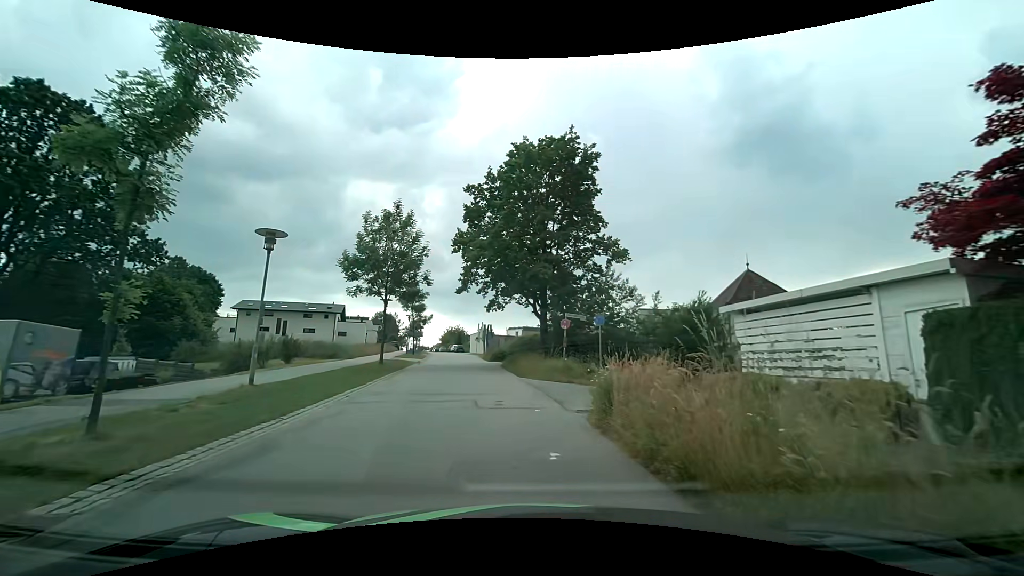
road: residential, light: Day
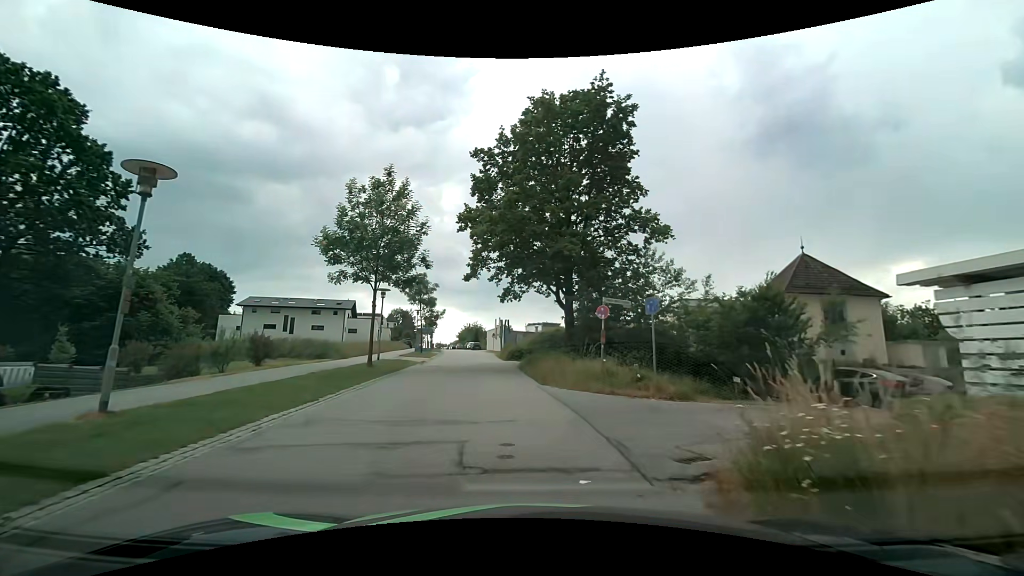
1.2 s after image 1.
(-0.1, +5.6) m; -2°
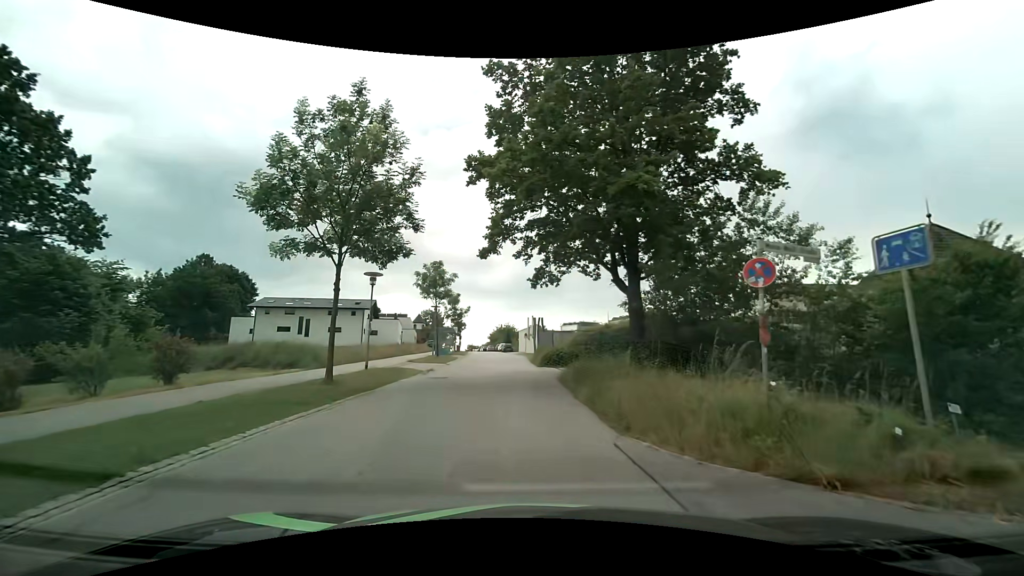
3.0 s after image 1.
(-0.3, +8.6) m; -3°
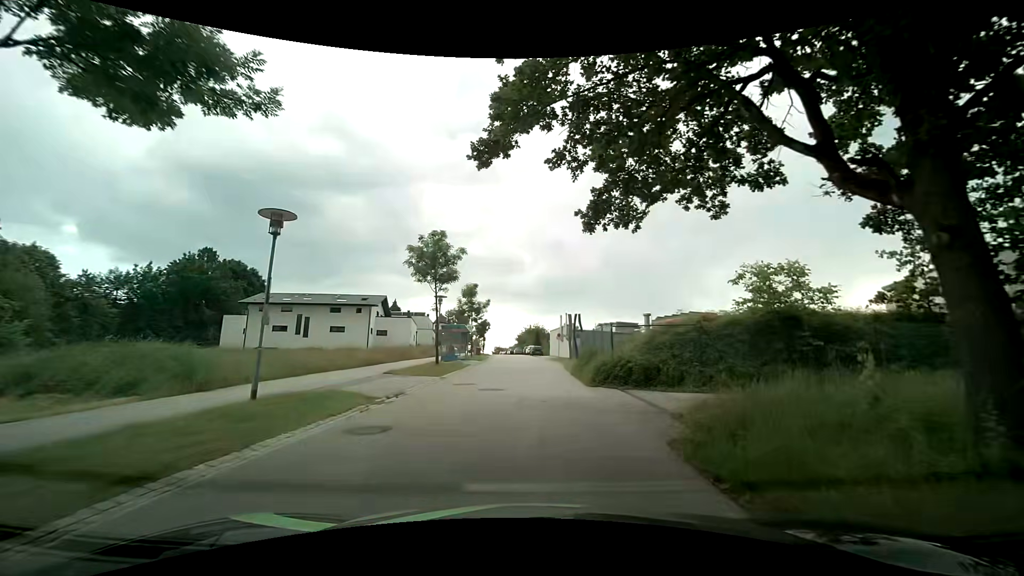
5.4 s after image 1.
(-0.5, +11.6) m; -4°
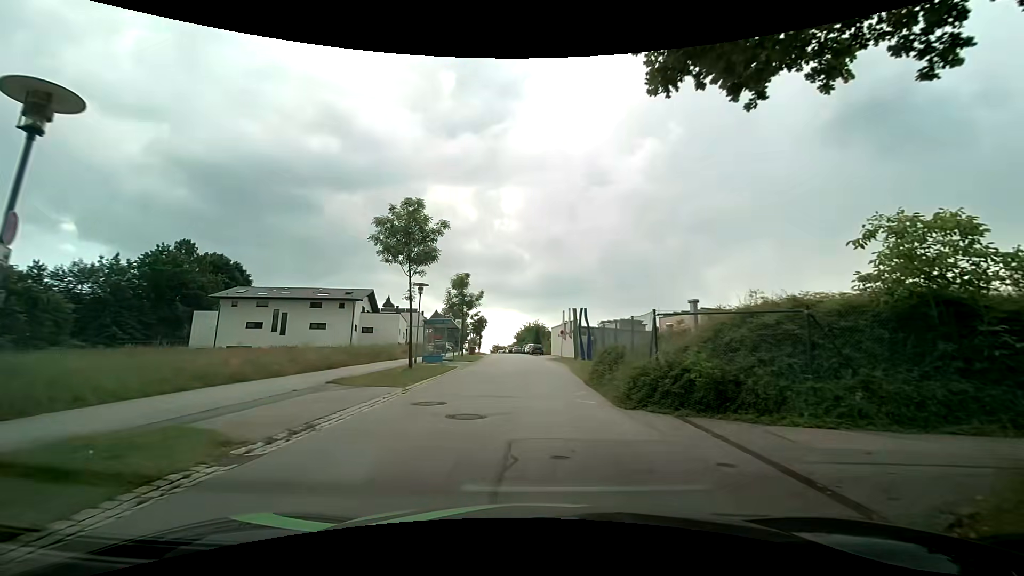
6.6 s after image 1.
(0.0, +6.0) m; 0°
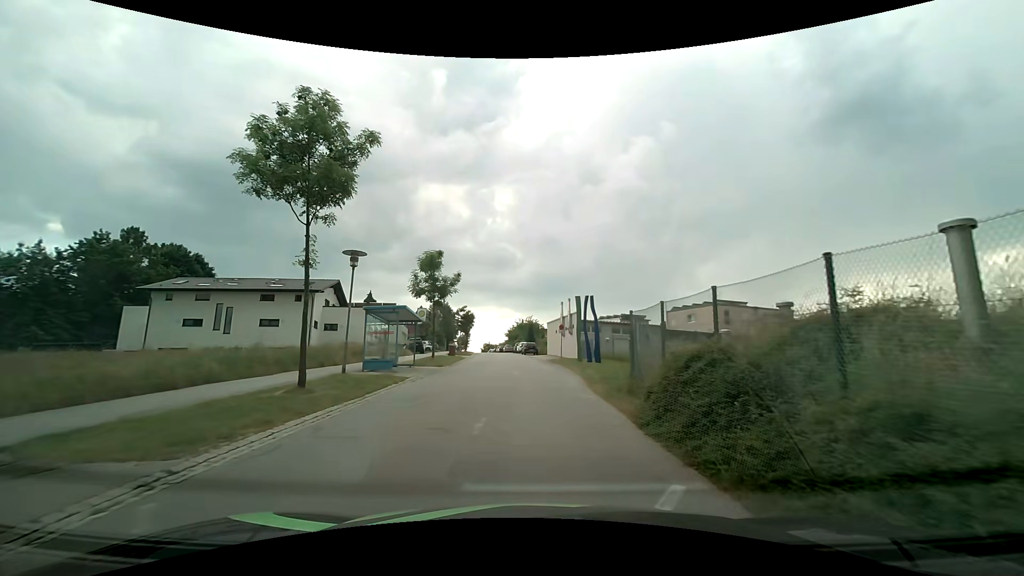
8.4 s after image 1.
(+0.1, +9.6) m; +1°
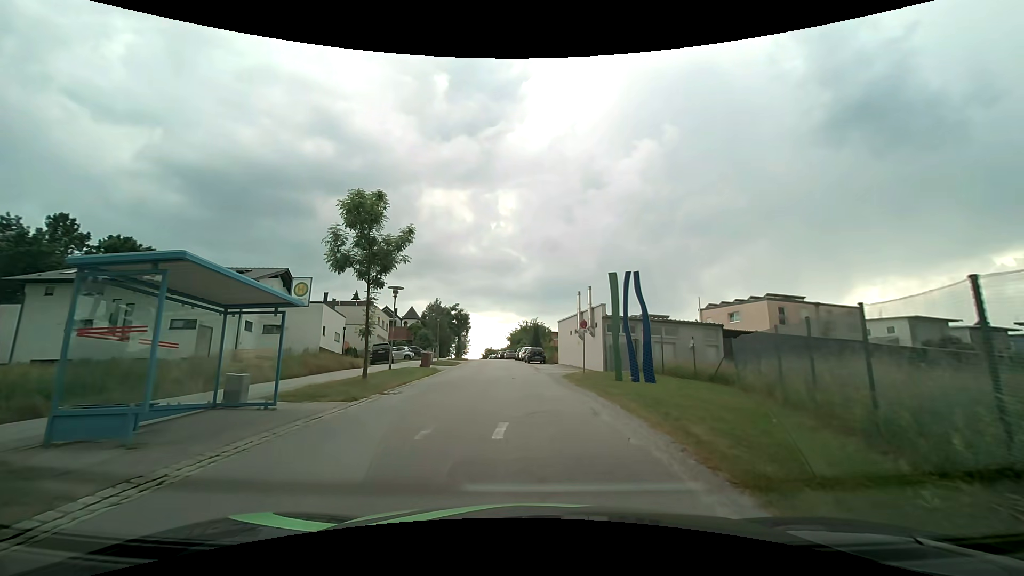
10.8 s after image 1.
(-0.1, +13.6) m; -1°
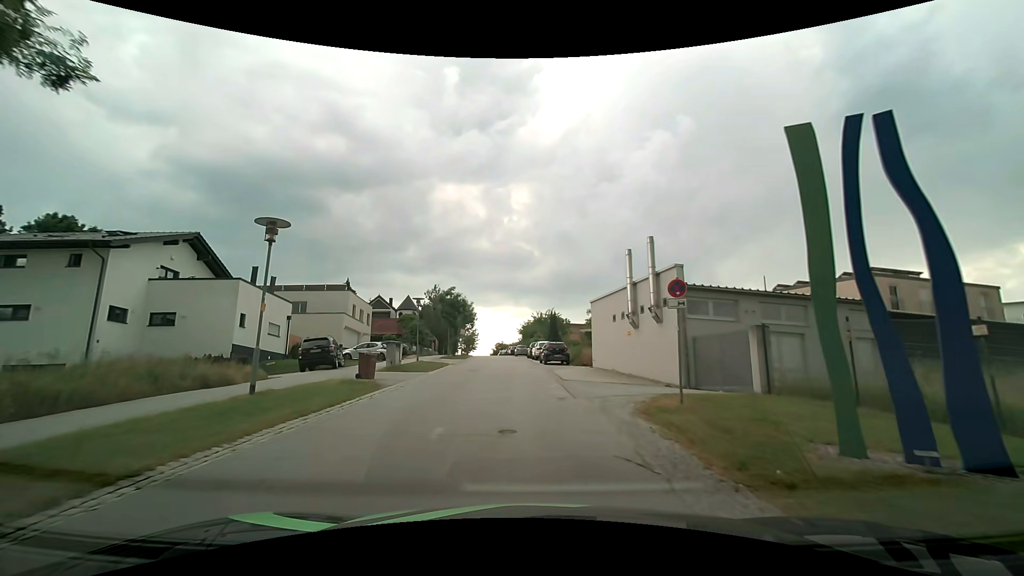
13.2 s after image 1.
(-0.1, +14.3) m; -2°
(0, +10) (-1, +20) (-1, +30) (-2, +40) (-3, +50) (-3, +60) (-4, +70) (-5, +80) (-6, +90) (-8, +100) m
